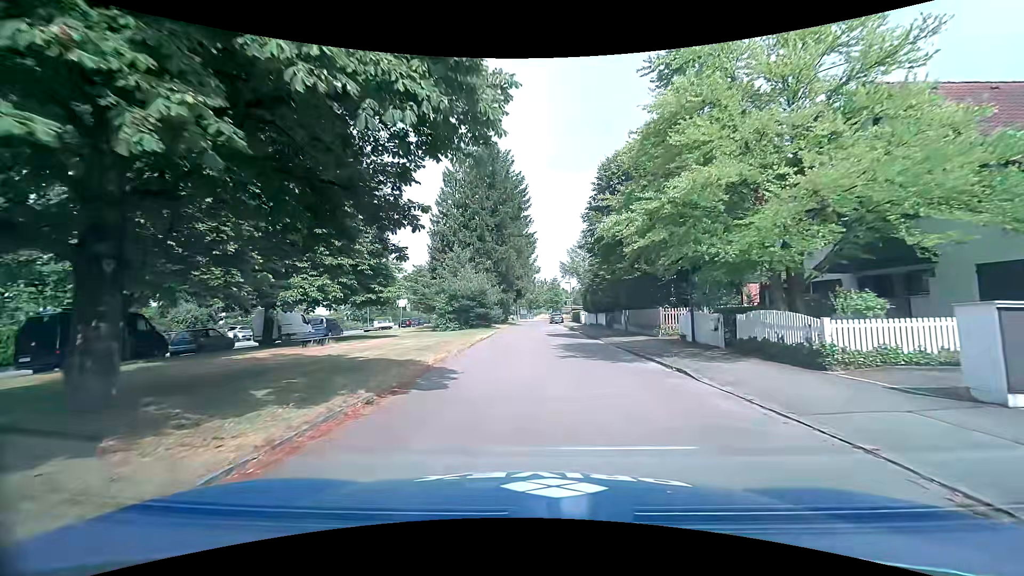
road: residential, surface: asphalt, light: Day
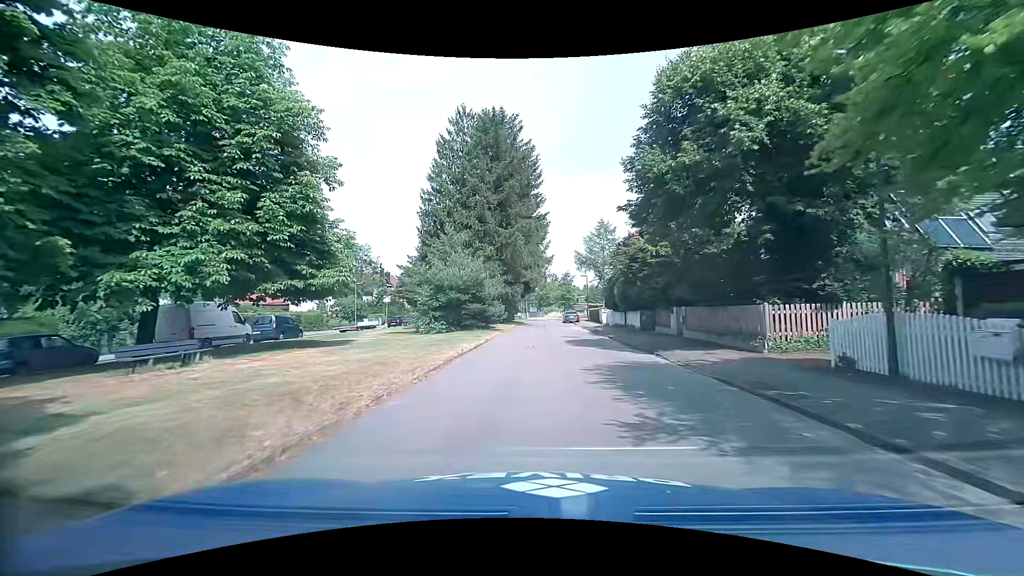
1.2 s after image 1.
(-0.2, +10.0) m; -1°
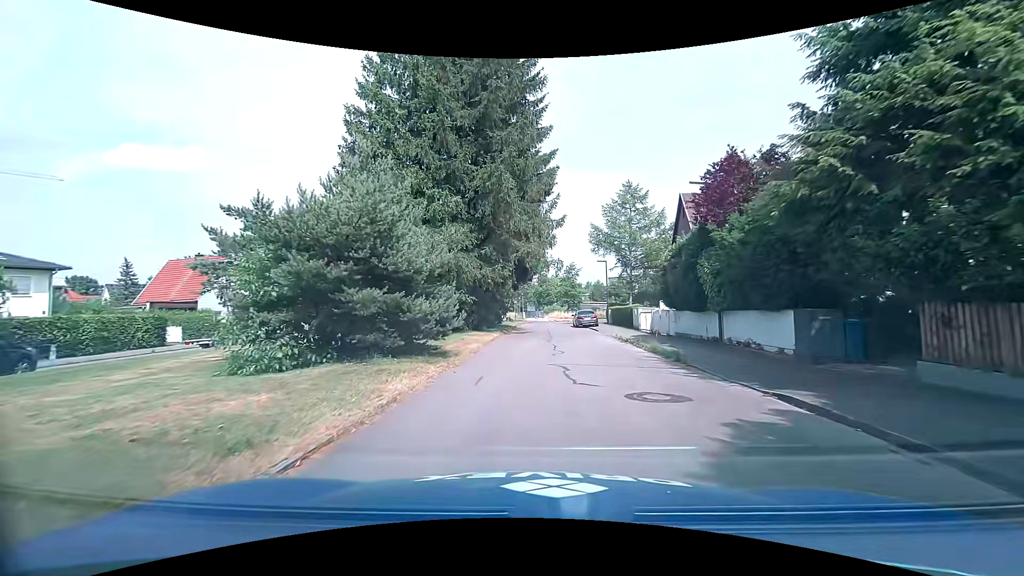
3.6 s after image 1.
(-0.1, +19.2) m; +1°
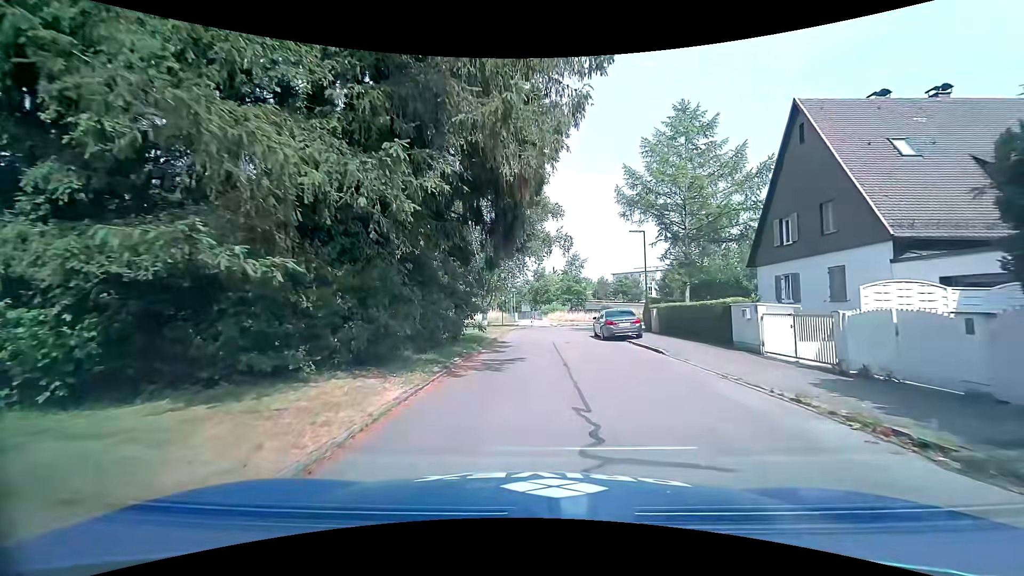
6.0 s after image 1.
(-0.2, +18.2) m; -1°
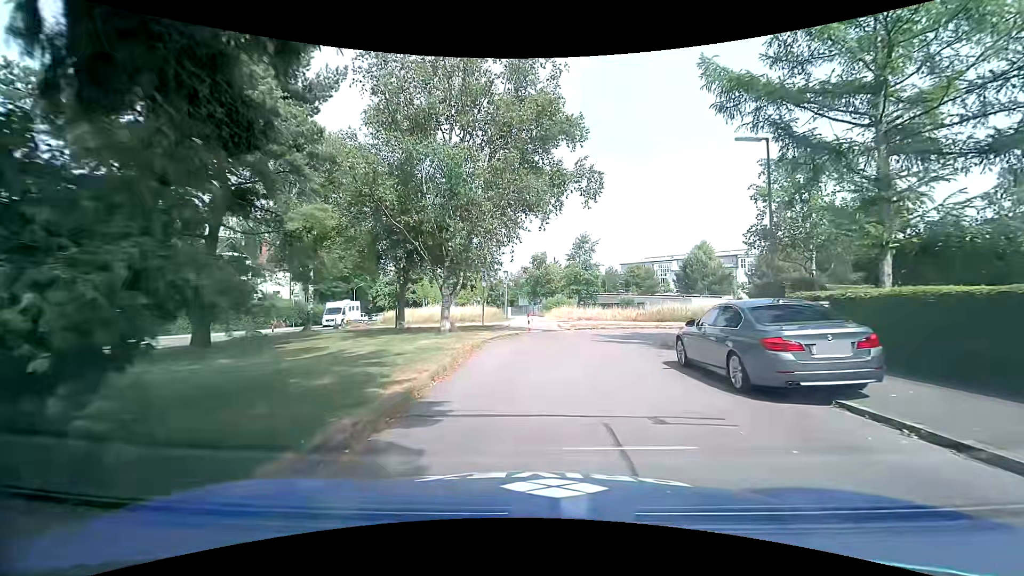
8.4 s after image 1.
(+0.1, +15.8) m; +1°
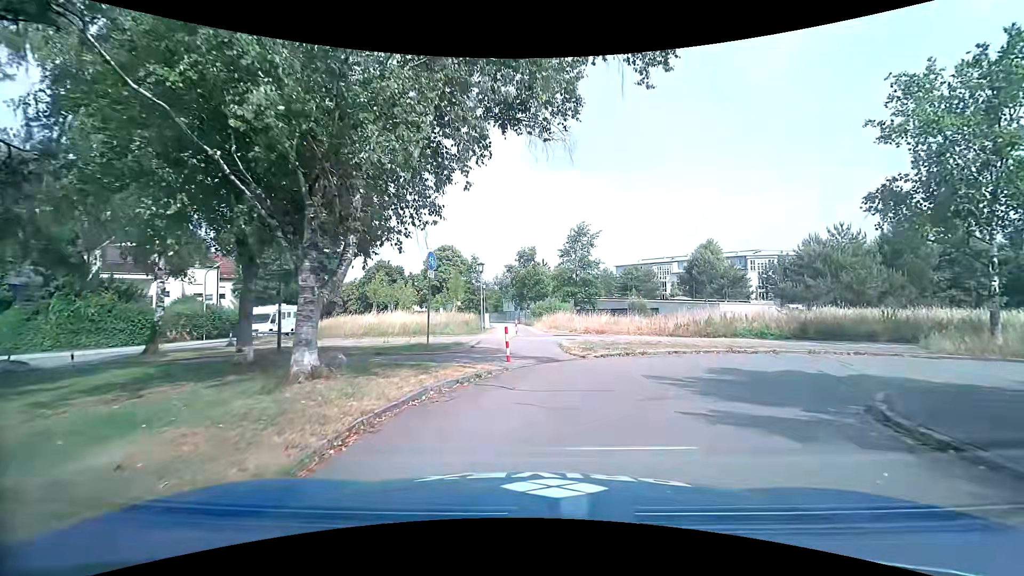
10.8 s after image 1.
(-0.1, +11.6) m; 0°
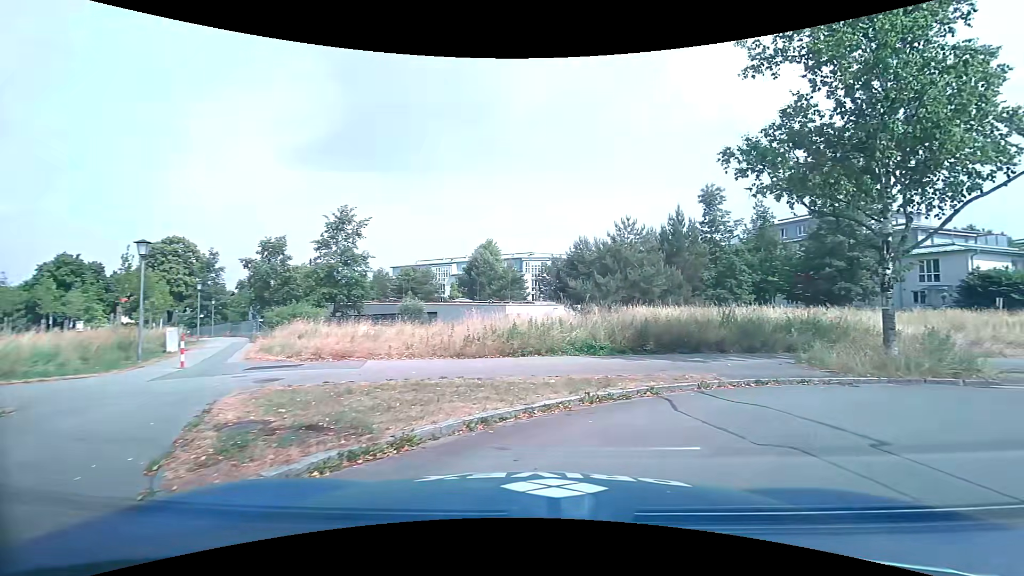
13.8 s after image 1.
(+1.4, +9.5) m; +25°
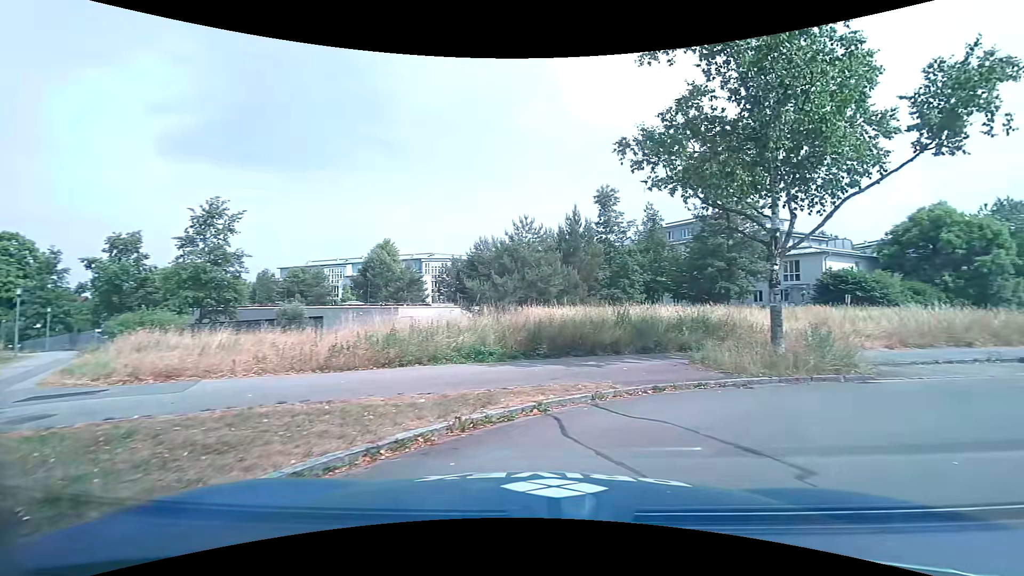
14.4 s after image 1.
(+0.2, +1.7) m; +12°
